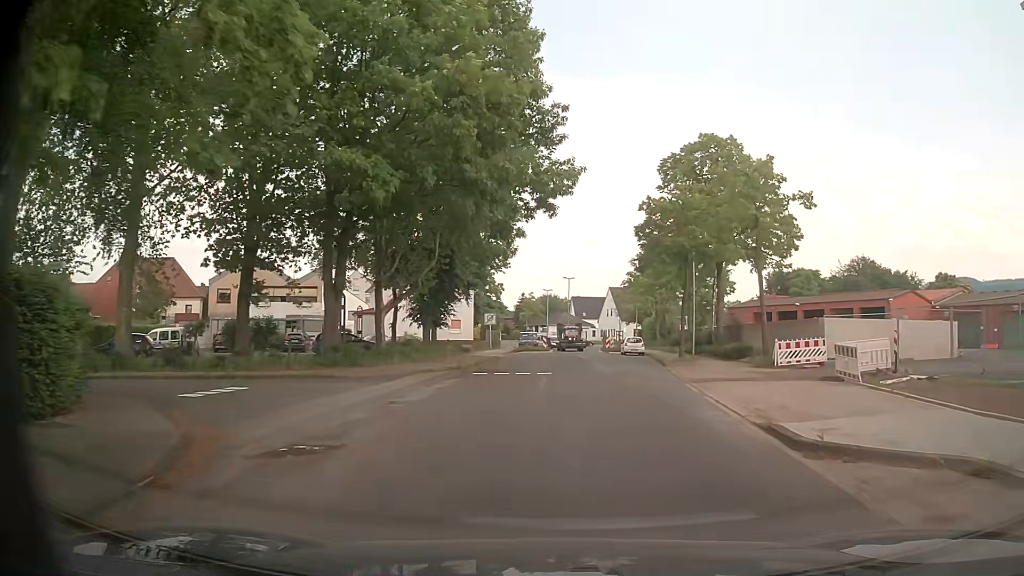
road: tertiary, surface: asphalt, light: Day
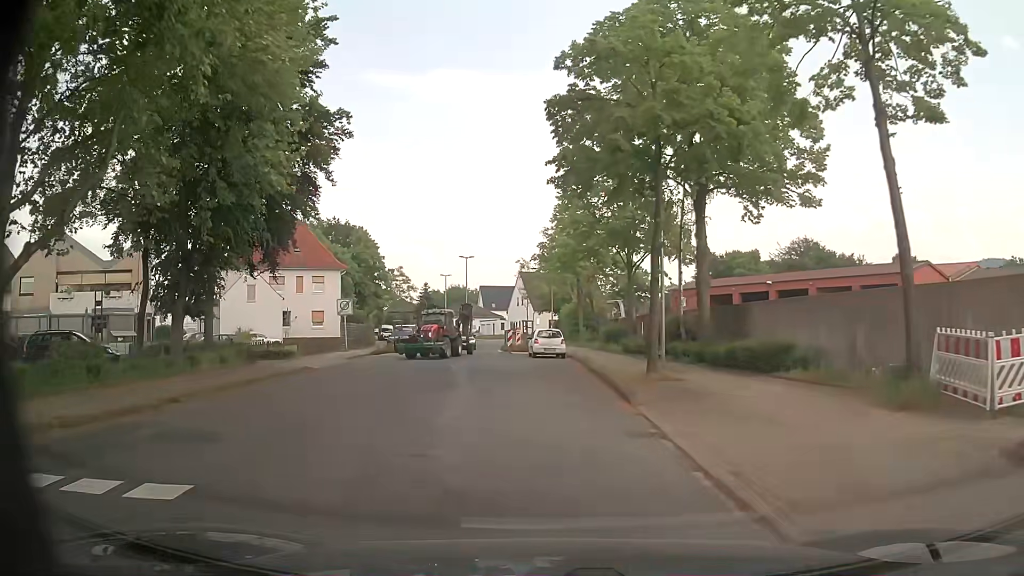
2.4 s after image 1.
(+1.9, +19.2) m; +6°
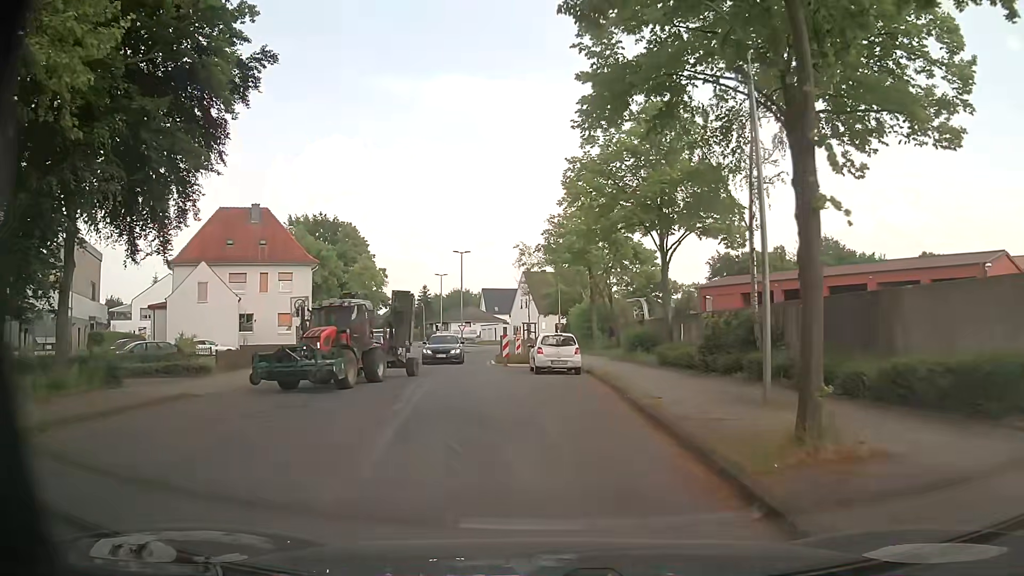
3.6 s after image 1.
(0.0, +9.4) m; -2°
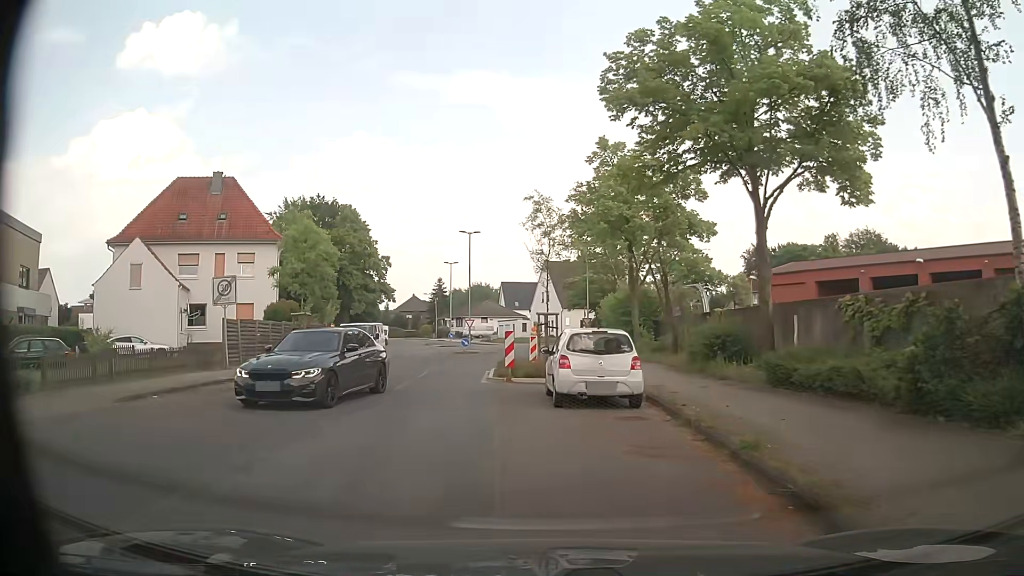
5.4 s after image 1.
(+0.2, +10.9) m; 0°
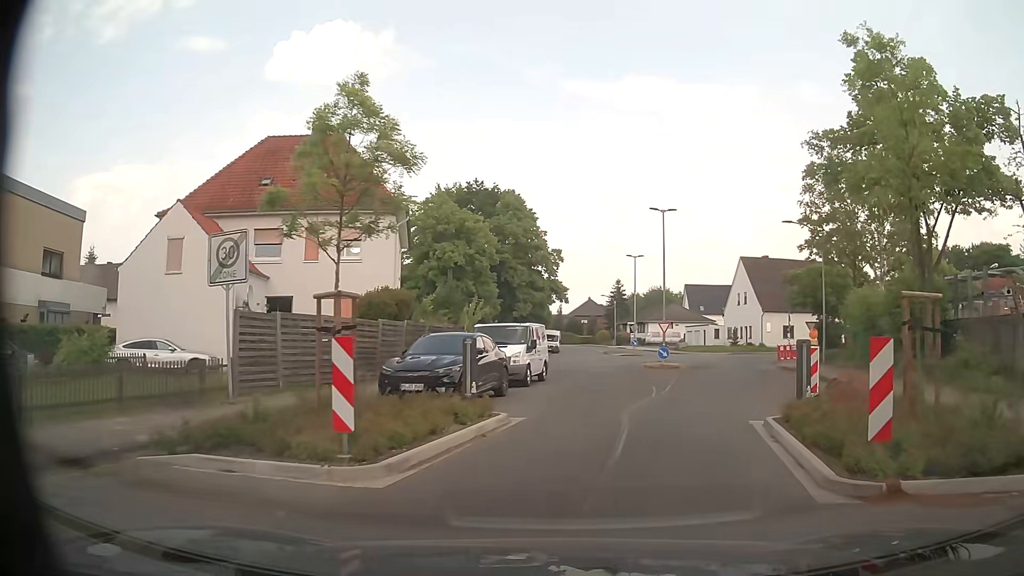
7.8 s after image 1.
(-2.1, +12.8) m; -15°
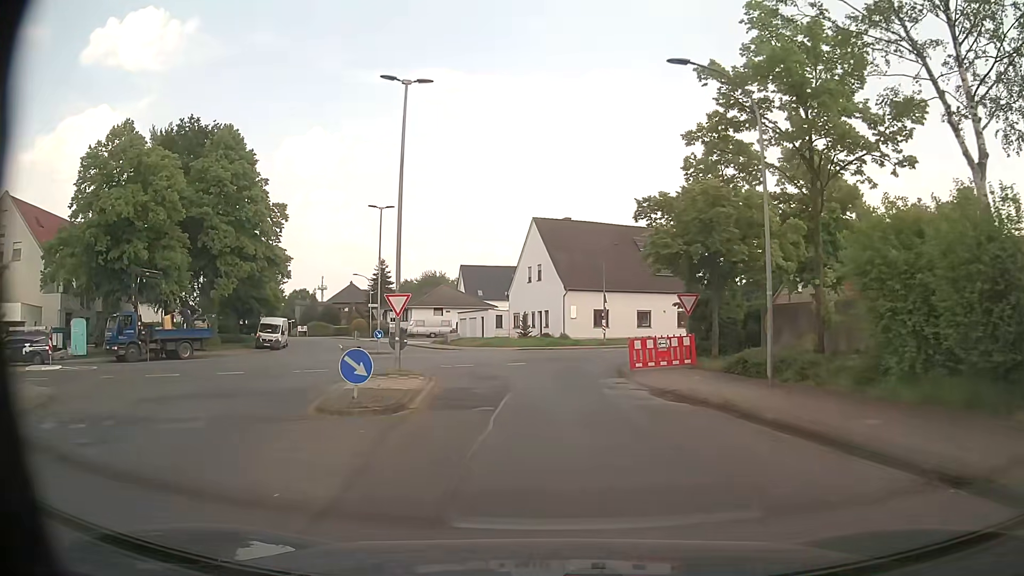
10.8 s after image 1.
(+4.5, +21.2) m; +18°
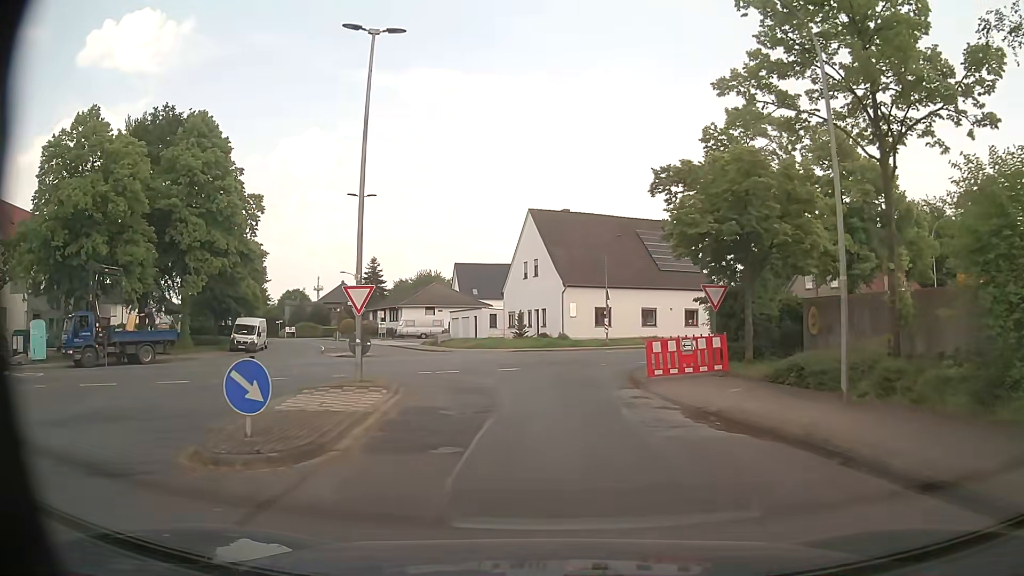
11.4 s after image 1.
(0.0, +4.1) m; +1°
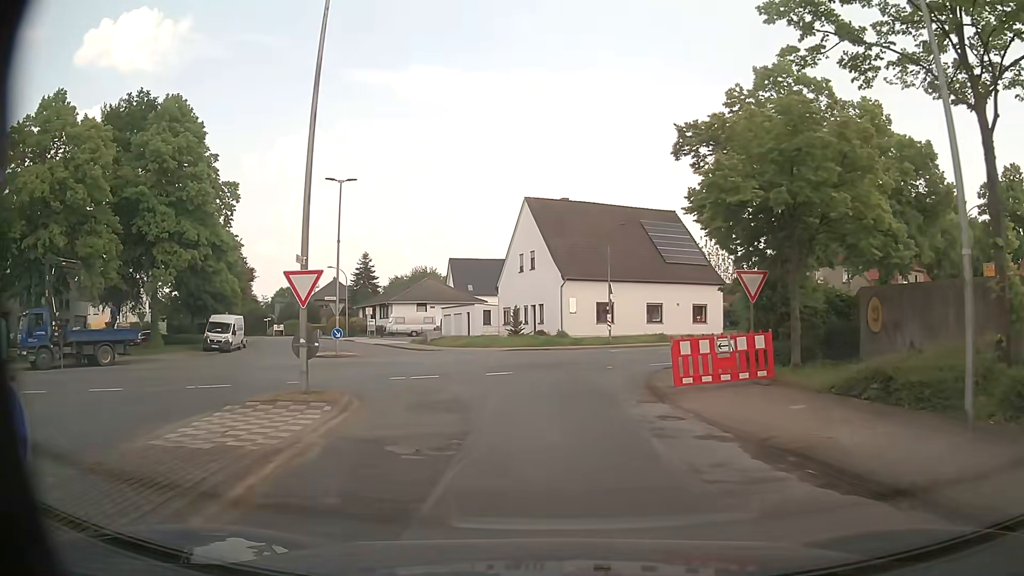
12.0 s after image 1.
(0.0, +3.8) m; 0°
(0, +10) (0, +20) (+5, +29) (+13, +34) (+22, +40) (+30, +45) (+37, +52) (+45, +58) (+54, +64) (+62, +69) m
